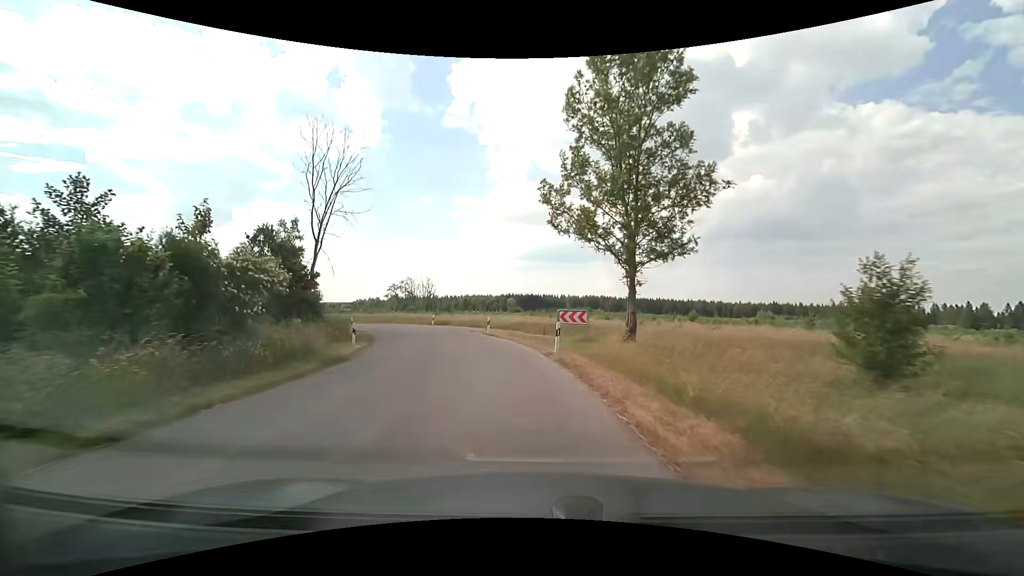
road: unclassified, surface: asphalt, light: Day
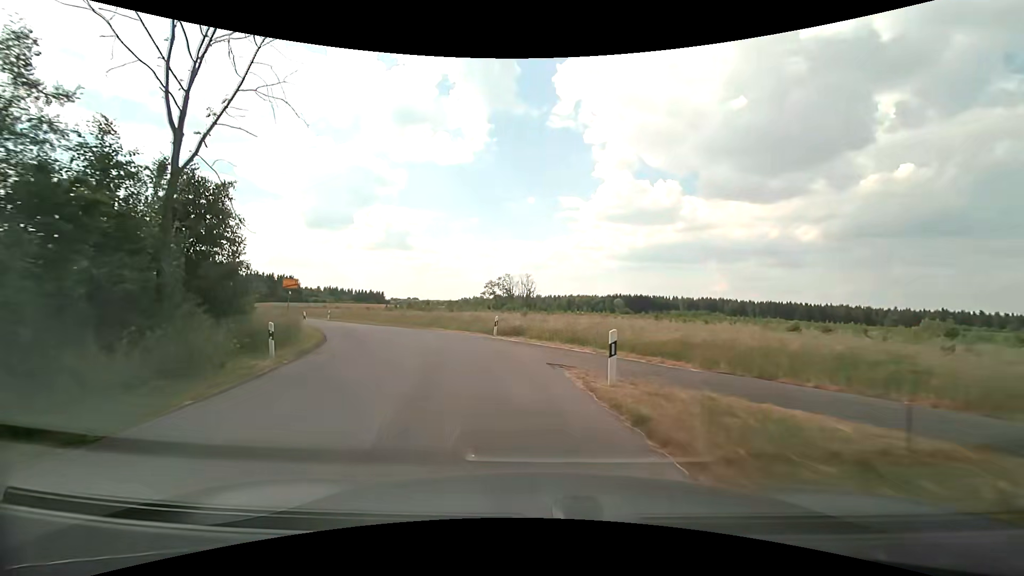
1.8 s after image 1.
(-1.9, +21.1) m; -12°
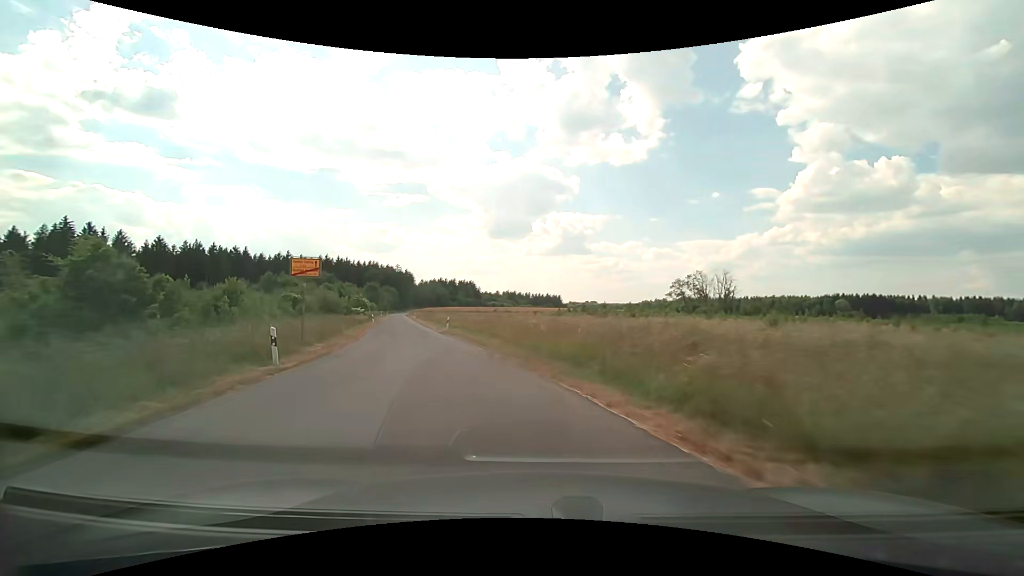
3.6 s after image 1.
(-3.1, +21.0) m; -20°
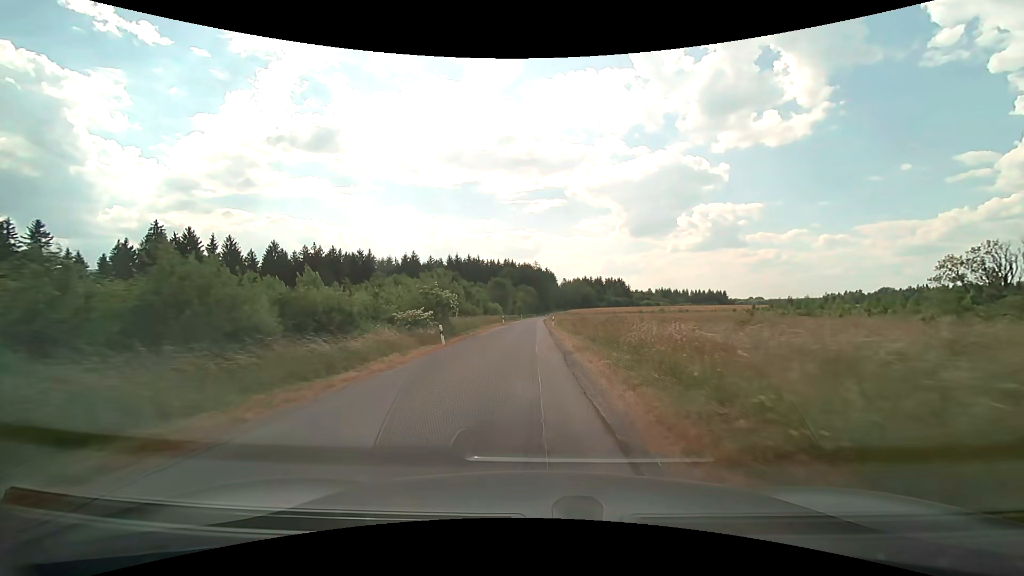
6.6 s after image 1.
(-8.2, +36.6) m; -17°
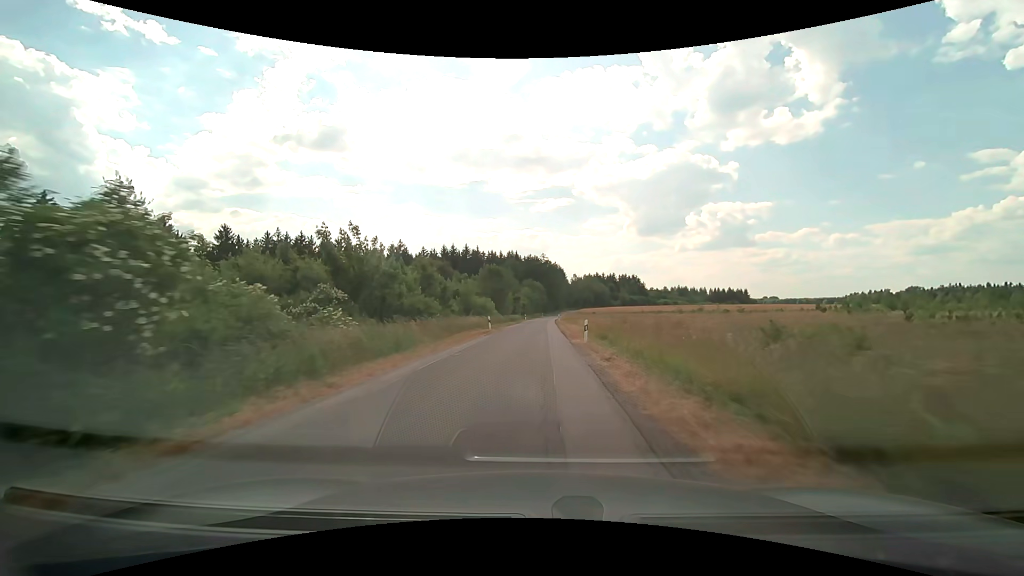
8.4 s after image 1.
(-0.3, +26.3) m; -1°
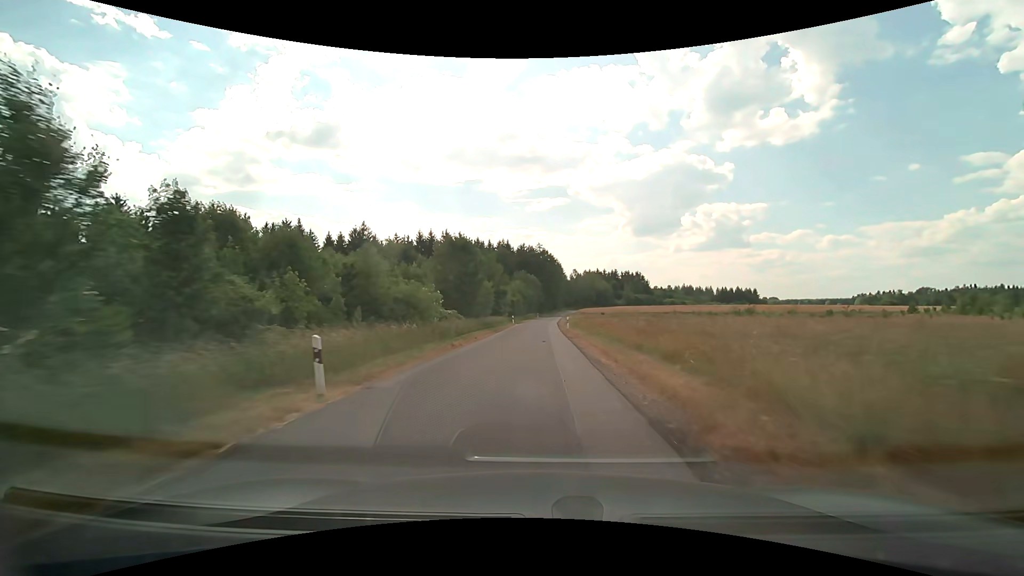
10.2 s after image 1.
(+0.1, +28.4) m; +1°
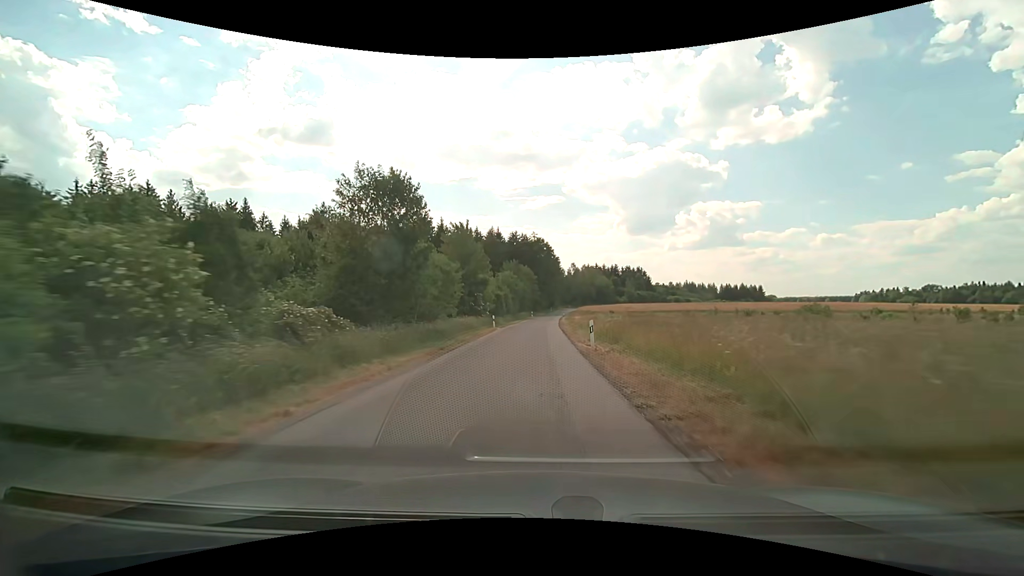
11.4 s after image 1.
(0.0, +19.9) m; 0°
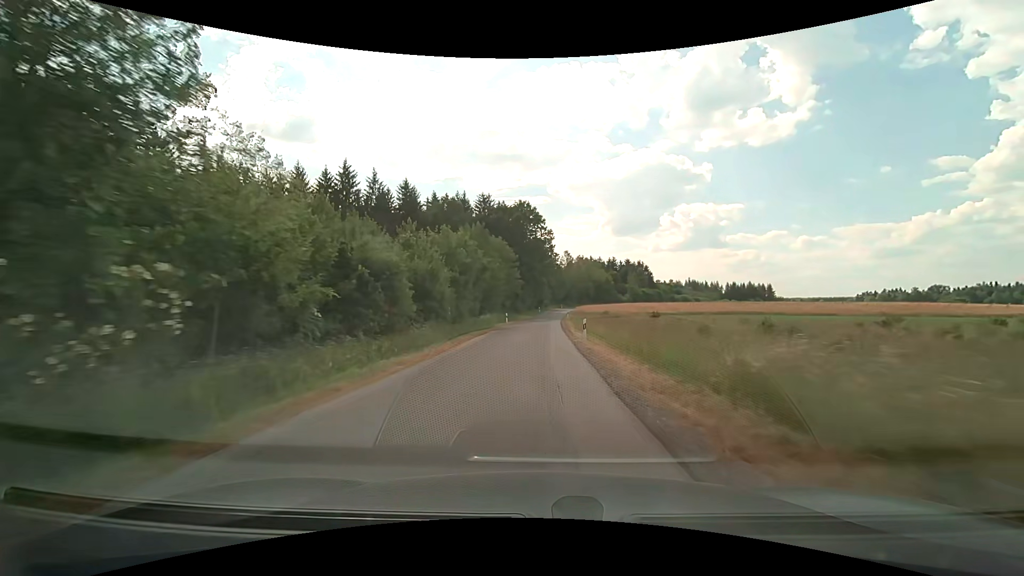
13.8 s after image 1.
(+0.6, +41.8) m; +2°
(0, +10) (0, +20) (0, +30) (+1, +40) (+1, +50) (+2, +60) (+2, +70) (+3, +80) (+4, +90) (+5, +100) m
